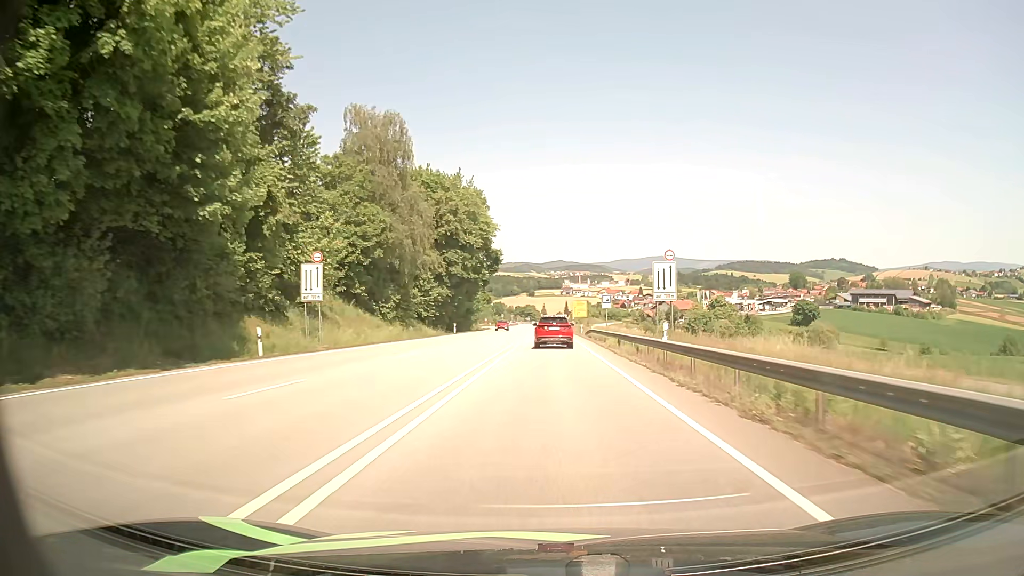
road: primary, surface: asphalt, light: Day
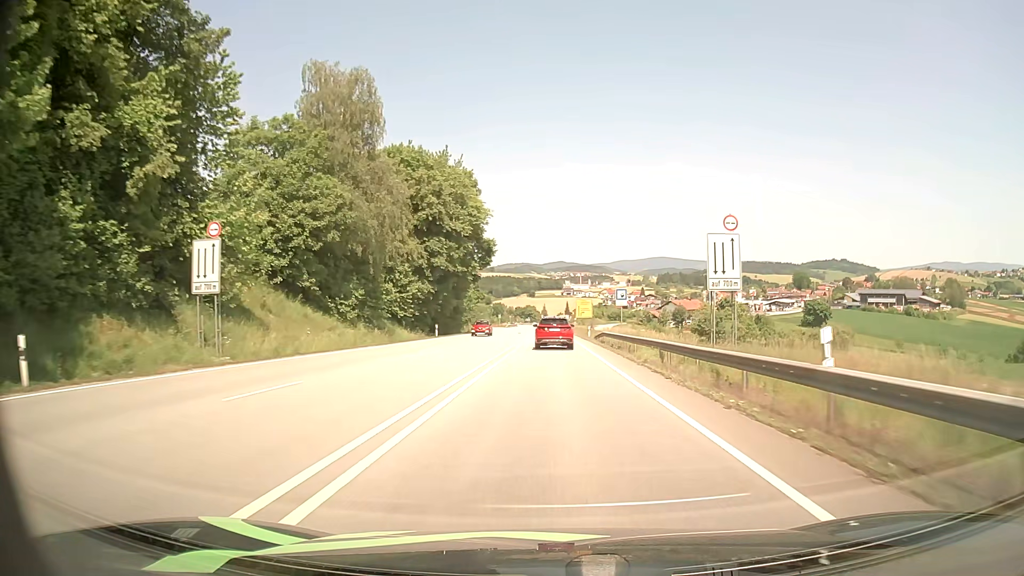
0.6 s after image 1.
(0.0, +12.2) m; 0°
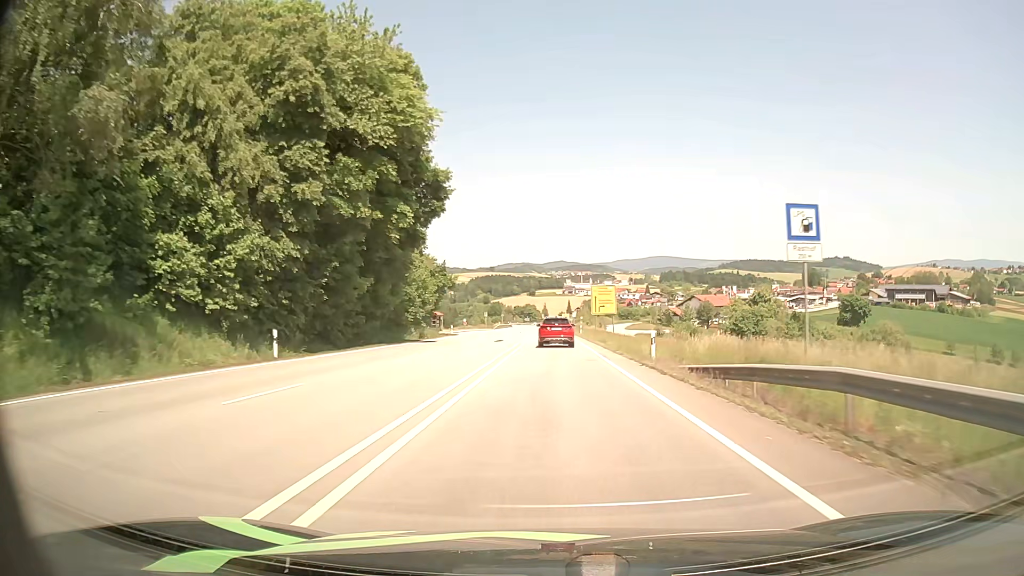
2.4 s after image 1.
(0.0, +36.3) m; 0°
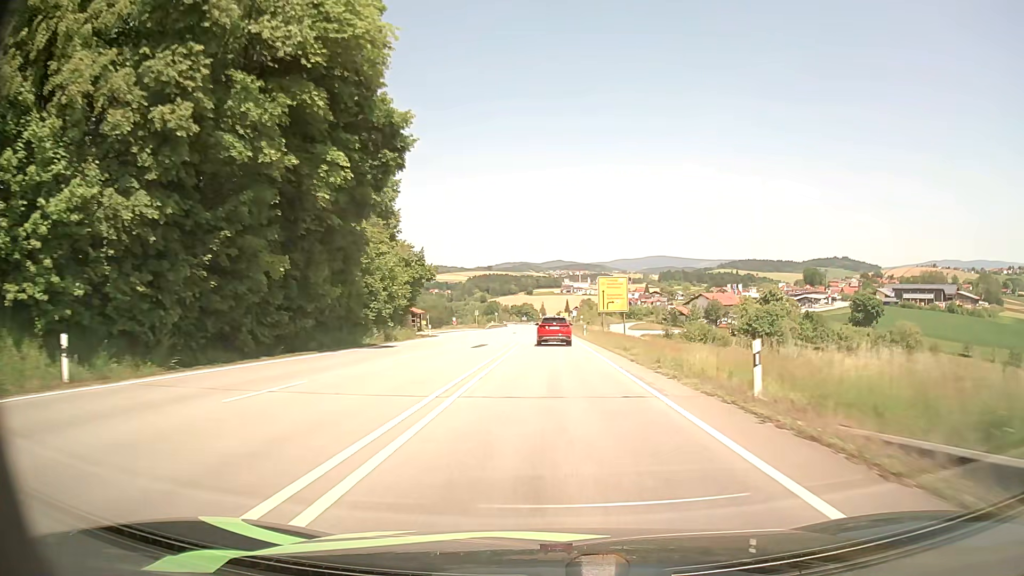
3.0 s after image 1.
(0.0, +12.0) m; 0°
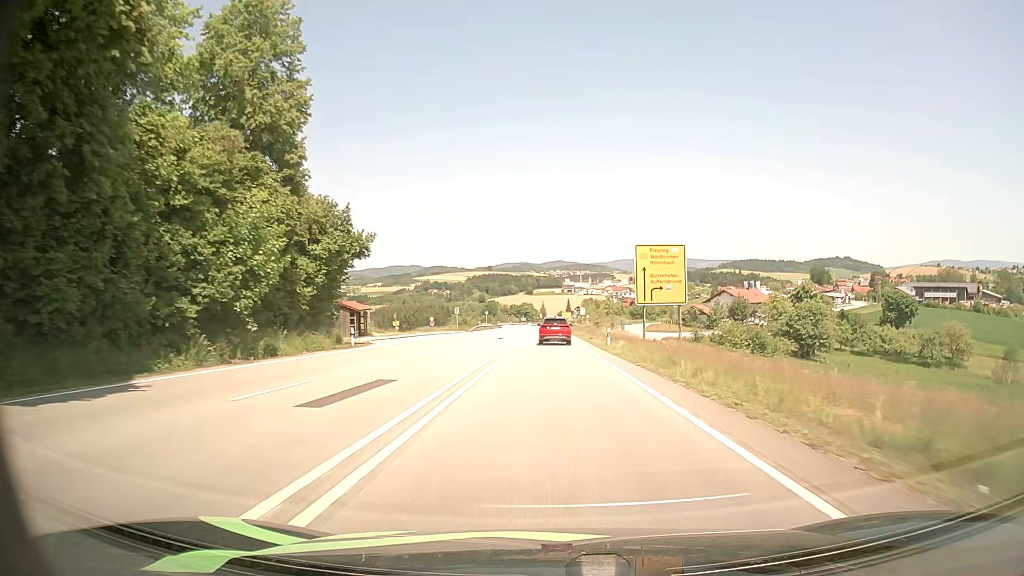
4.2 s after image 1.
(0.0, +23.9) m; 0°
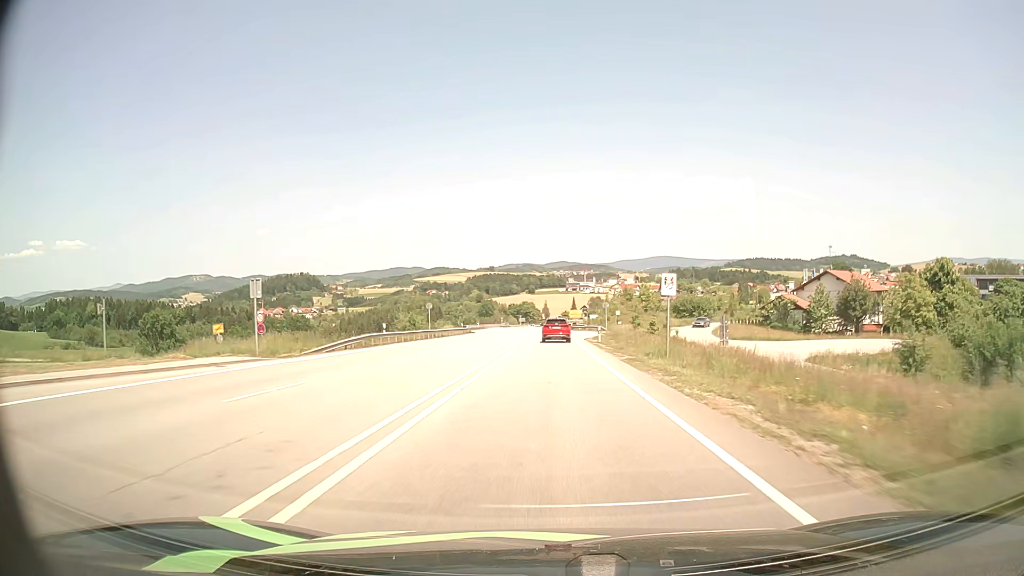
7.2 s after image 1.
(0.0, +59.9) m; 0°
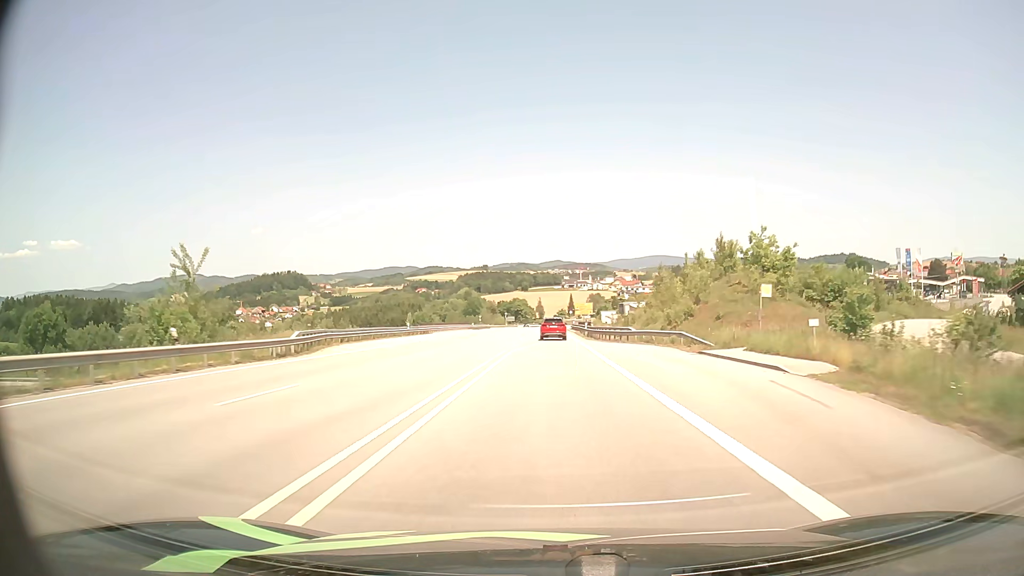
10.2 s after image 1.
(+0.1, +60.8) m; 0°
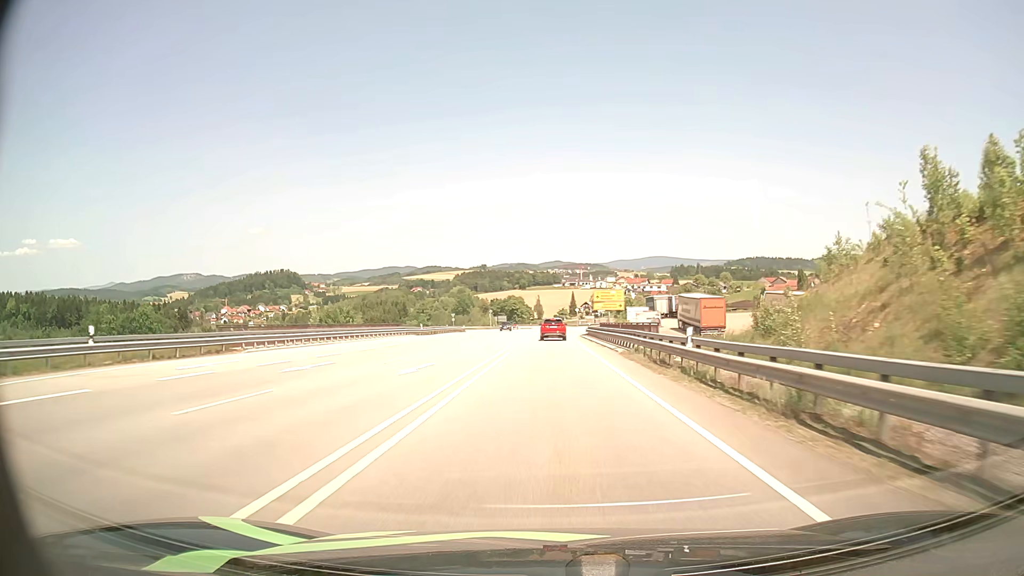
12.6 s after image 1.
(+0.1, +49.3) m; 0°
(0, +10) (0, +20) (0, +30) (0, +40) (0, +50) (0, +60) (0, +70) (0, +80) (0, +90) (0, +100) m
